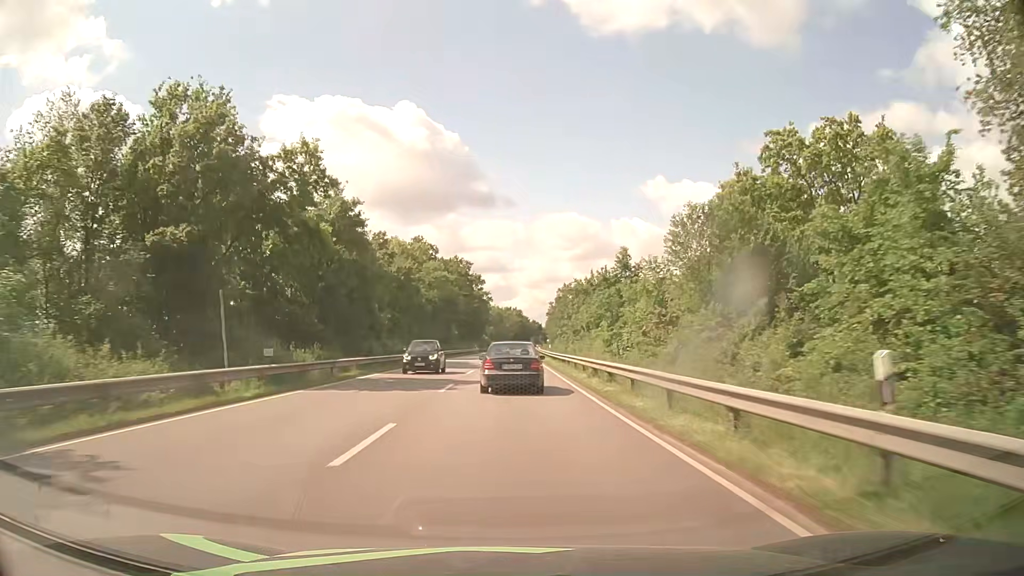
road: primary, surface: asphalt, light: Day
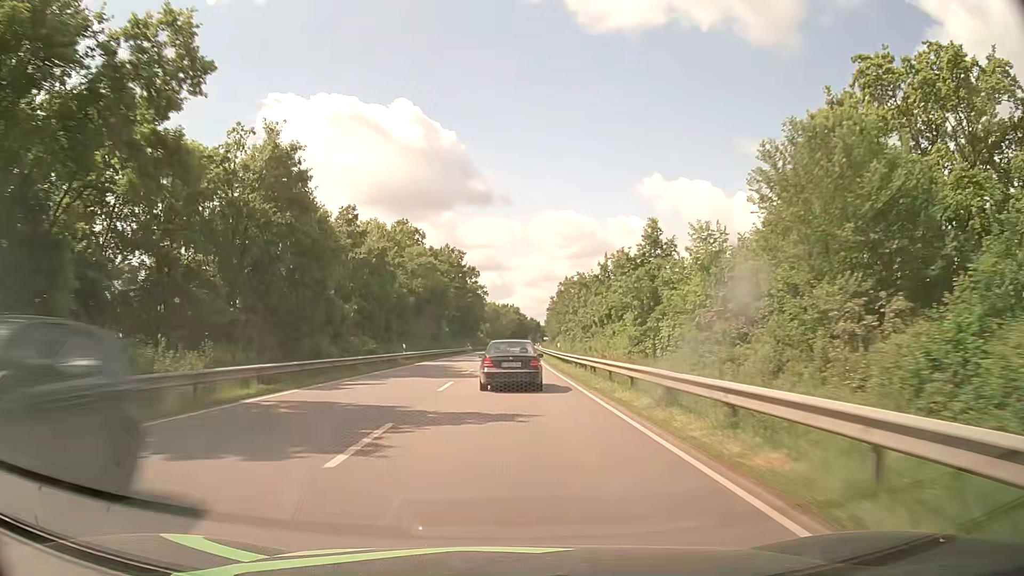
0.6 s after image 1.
(+0.1, +12.0) m; +1°
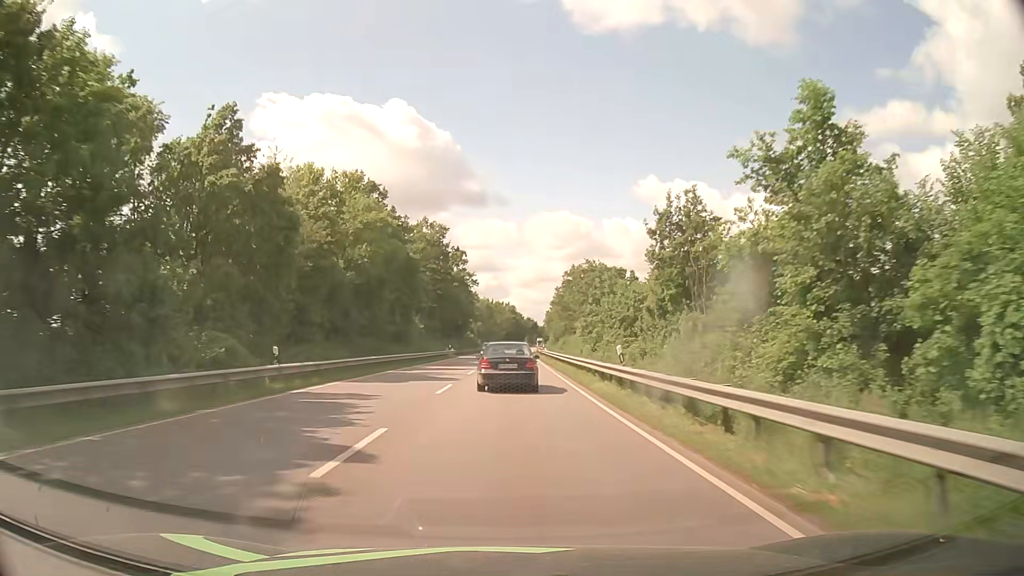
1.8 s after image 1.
(0.0, +24.1) m; 0°
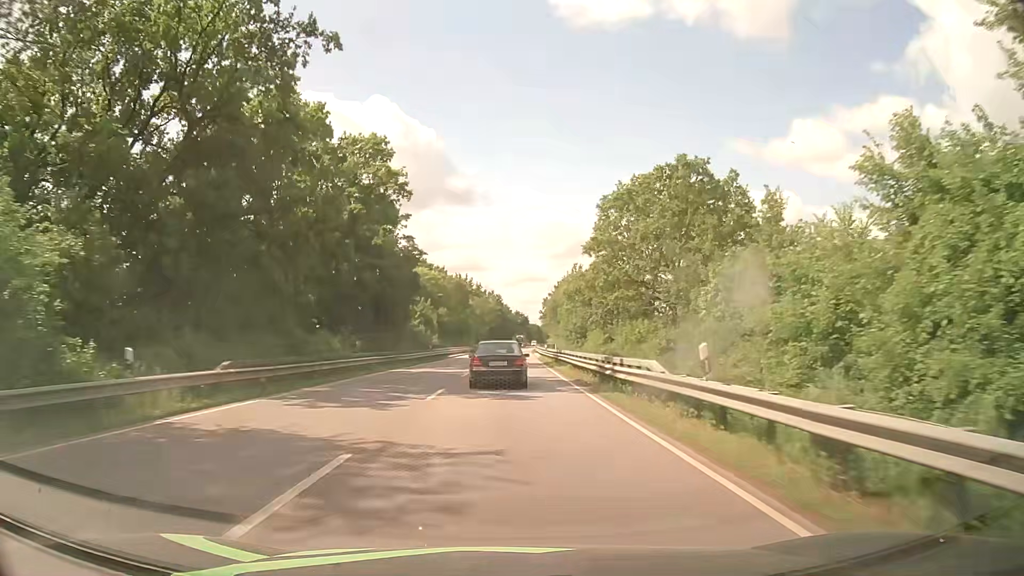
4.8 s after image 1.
(+0.5, +60.4) m; +1°
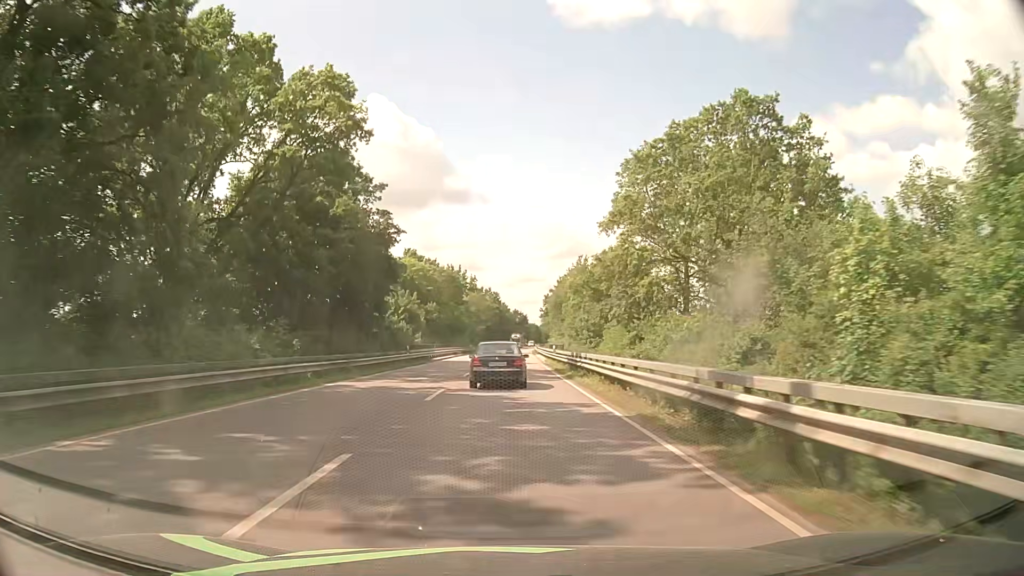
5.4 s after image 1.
(-0.1, +12.0) m; 0°
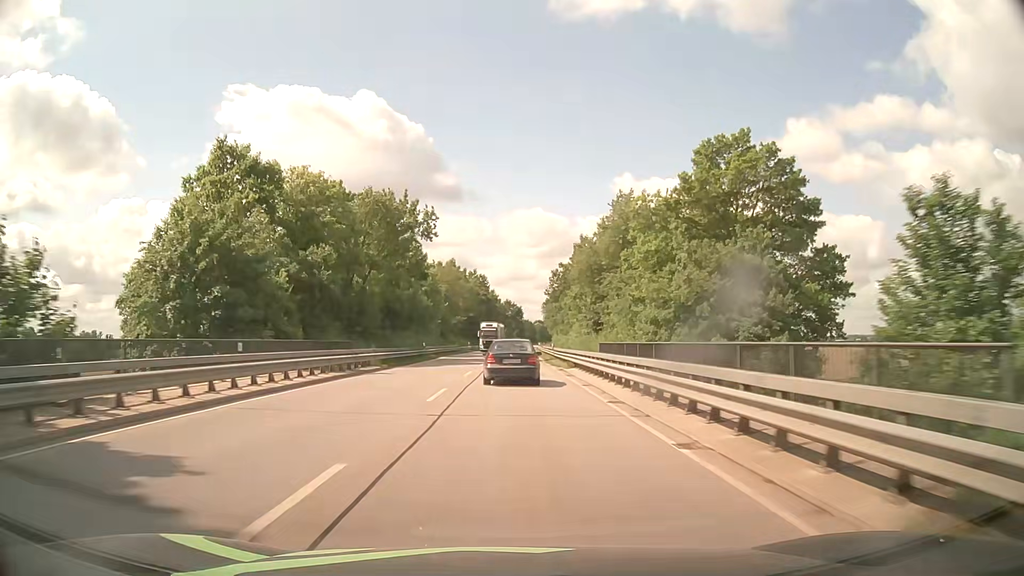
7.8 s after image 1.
(+0.3, +48.9) m; +1°
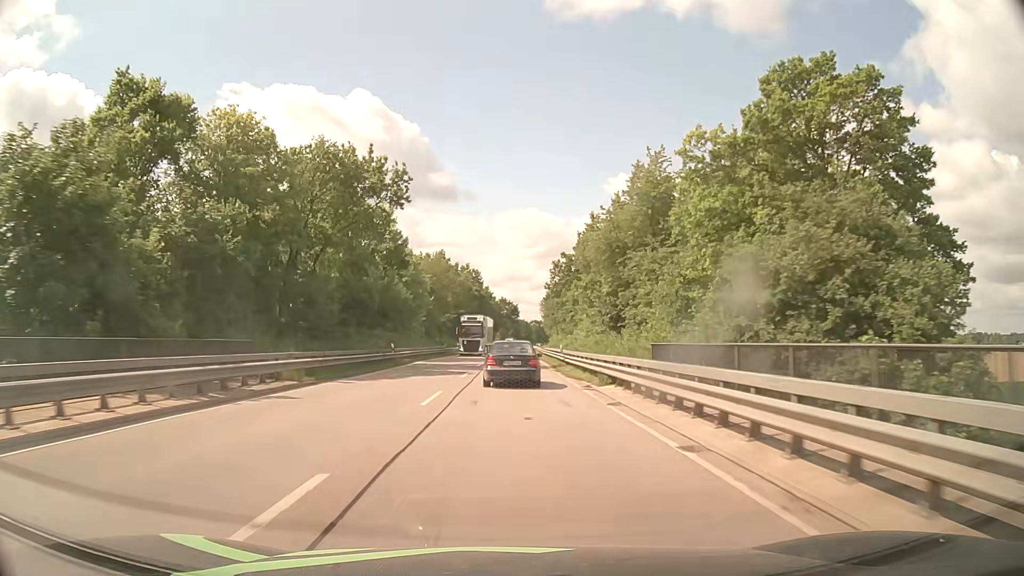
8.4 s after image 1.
(+0.1, +12.5) m; 0°
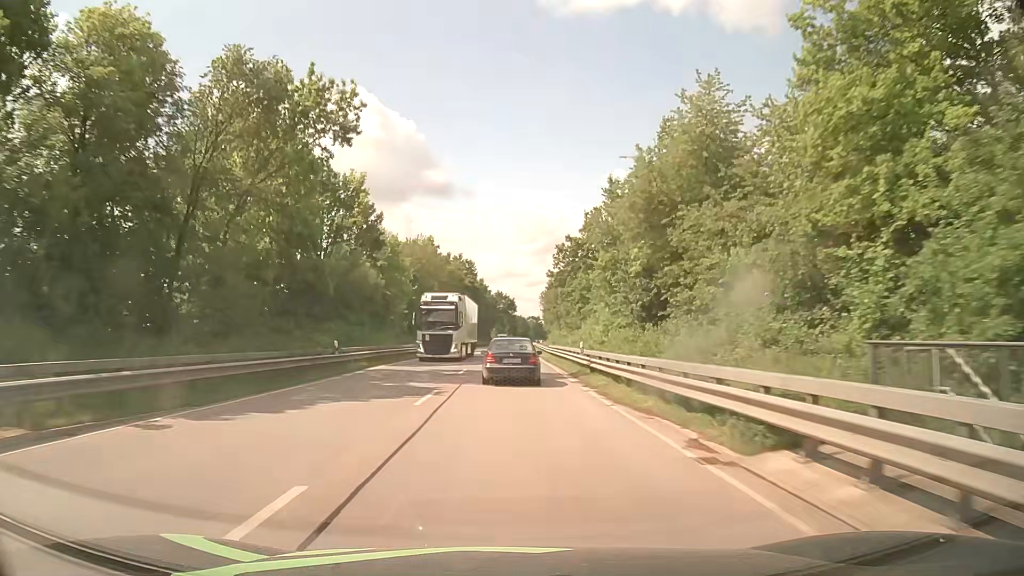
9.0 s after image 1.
(+0.1, +12.5) m; 0°
